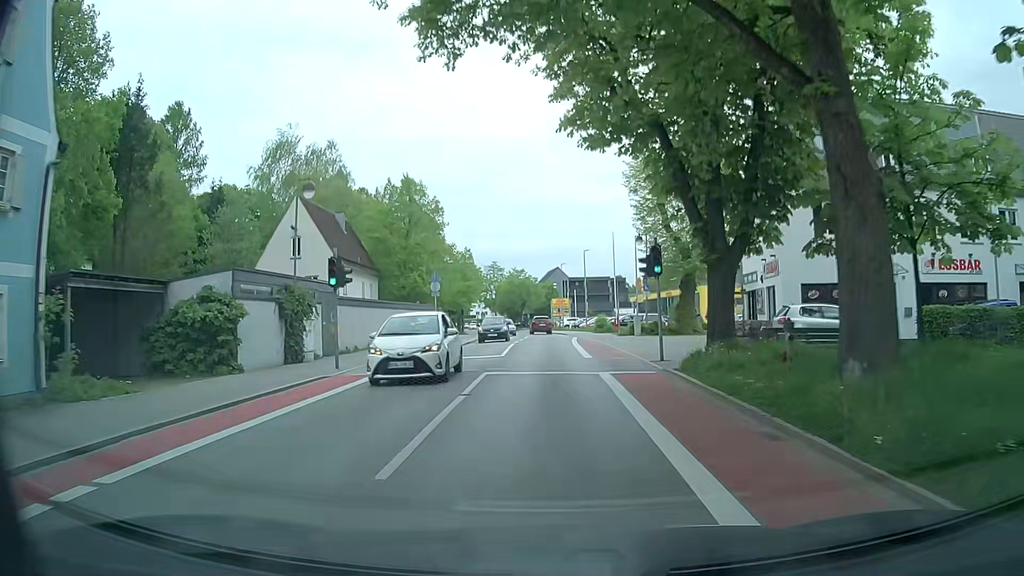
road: tertiary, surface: asphalt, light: Day
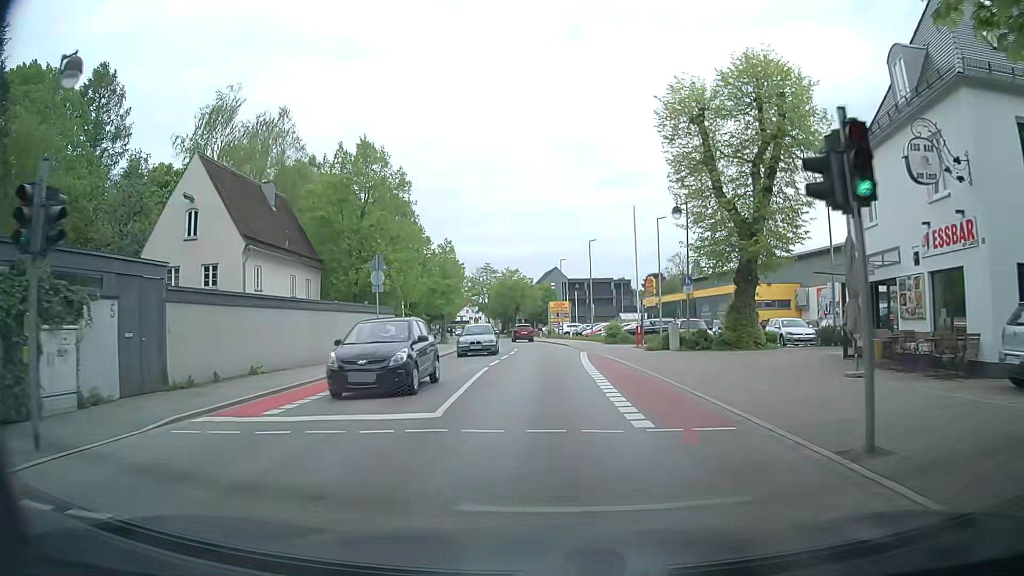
(+0.1, +13.1) m; +1°
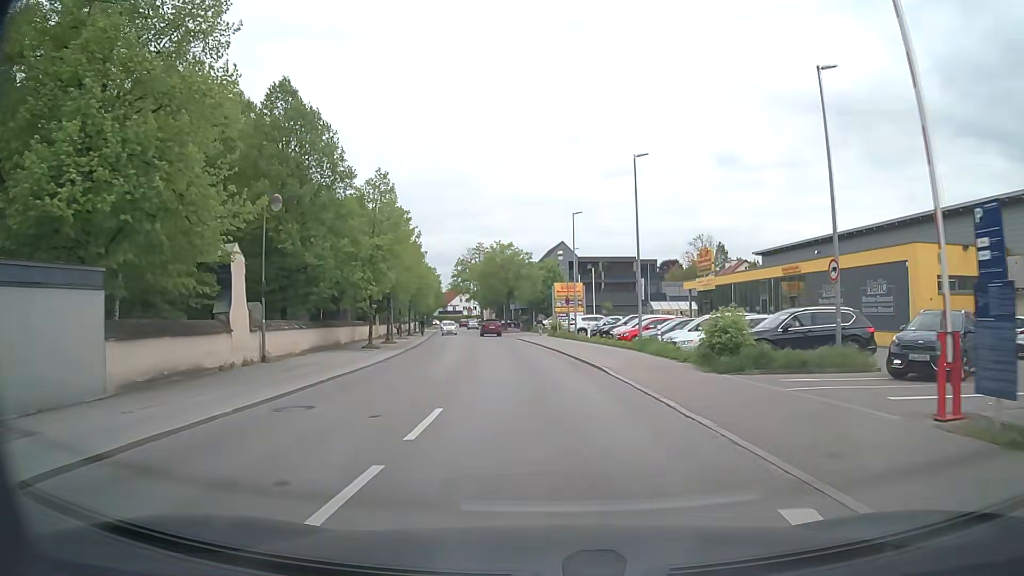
(-0.4, +27.0) m; -1°
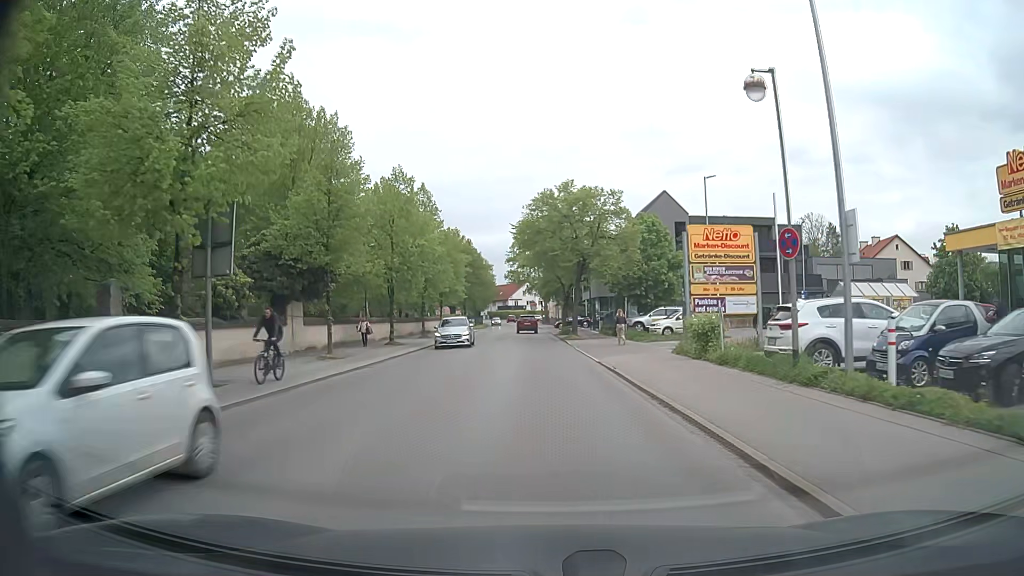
(-1.6, +34.0) m; -6°
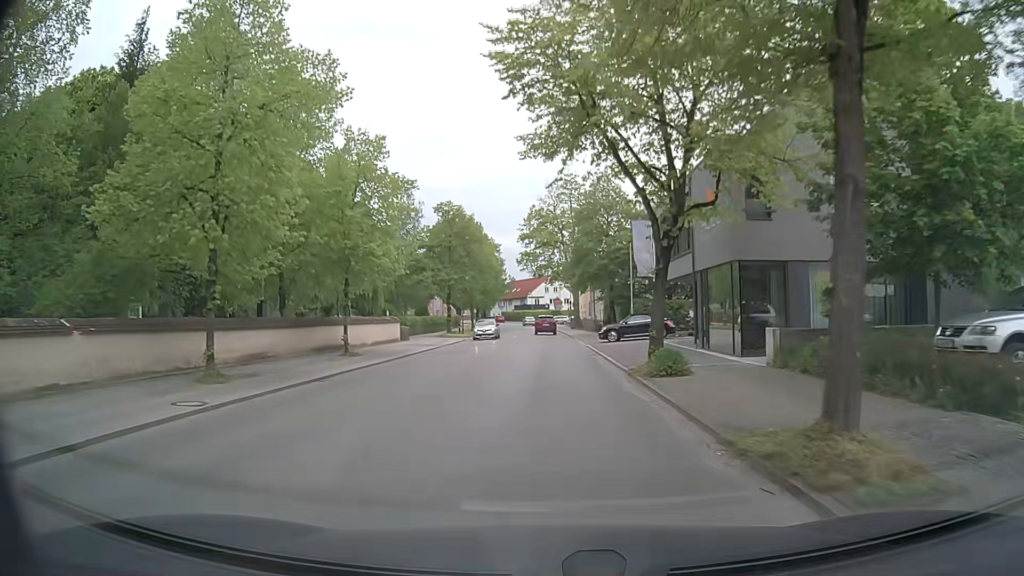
(-0.7, +35.6) m; -2°
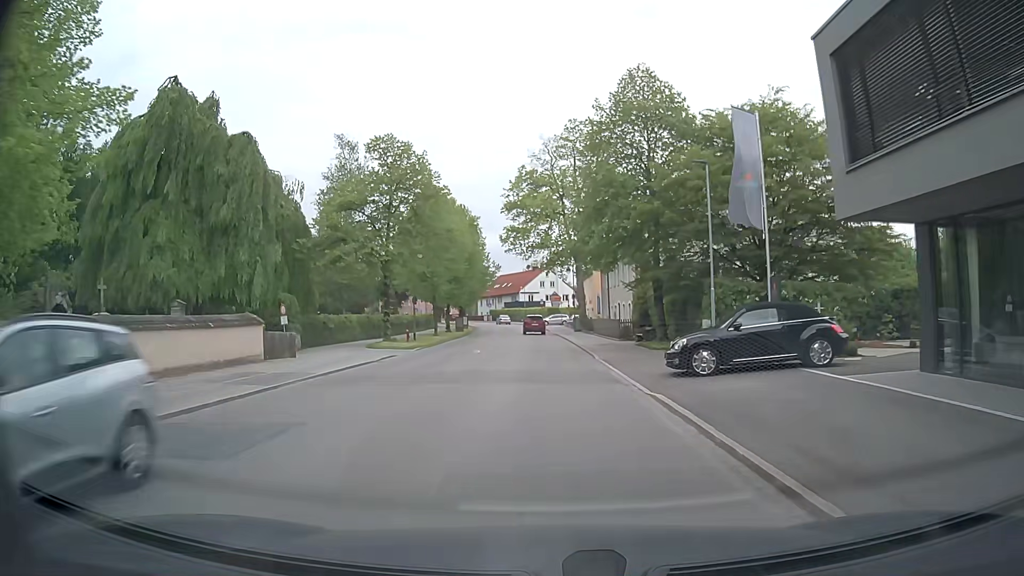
(-0.1, +22.2) m; +1°
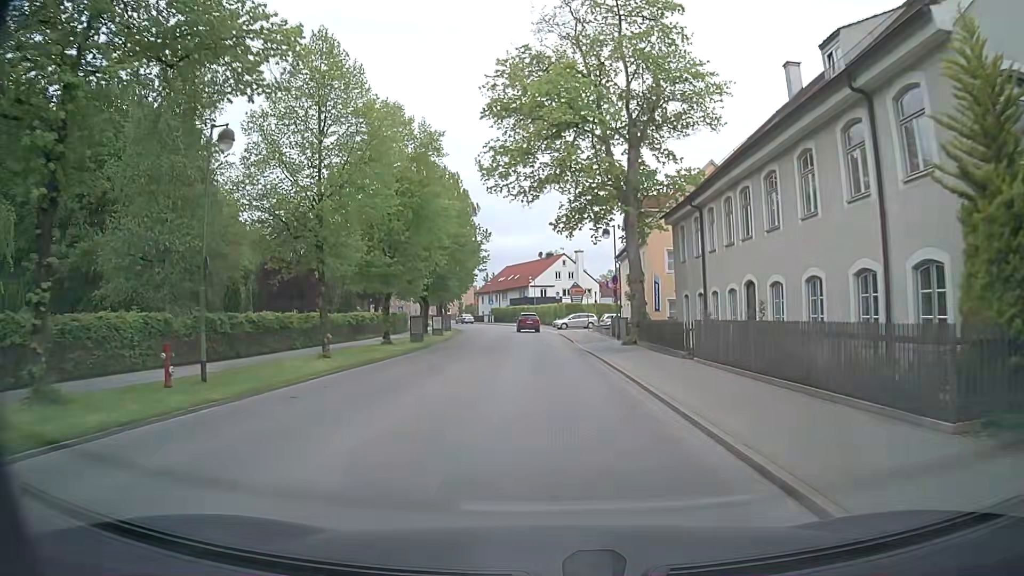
(-1.0, +28.8) m; -2°
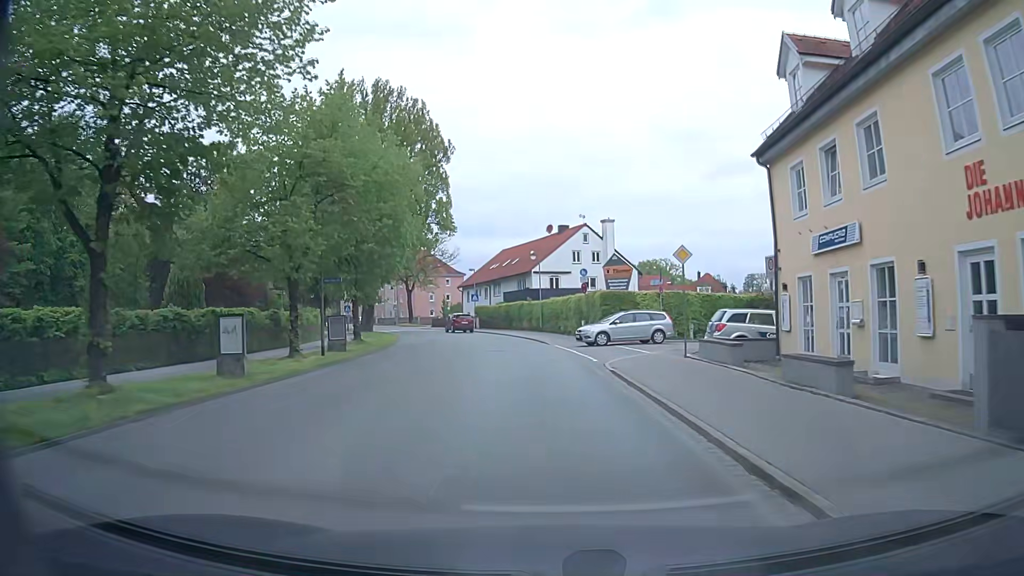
(-0.8, +35.7) m; -3°
(0, +10) (0, +20) (-1, +30) (-2, +40) (-4, +50) (-6, +59) (-10, +69) (-14, +78) (-18, +87) (-23, +95) m
